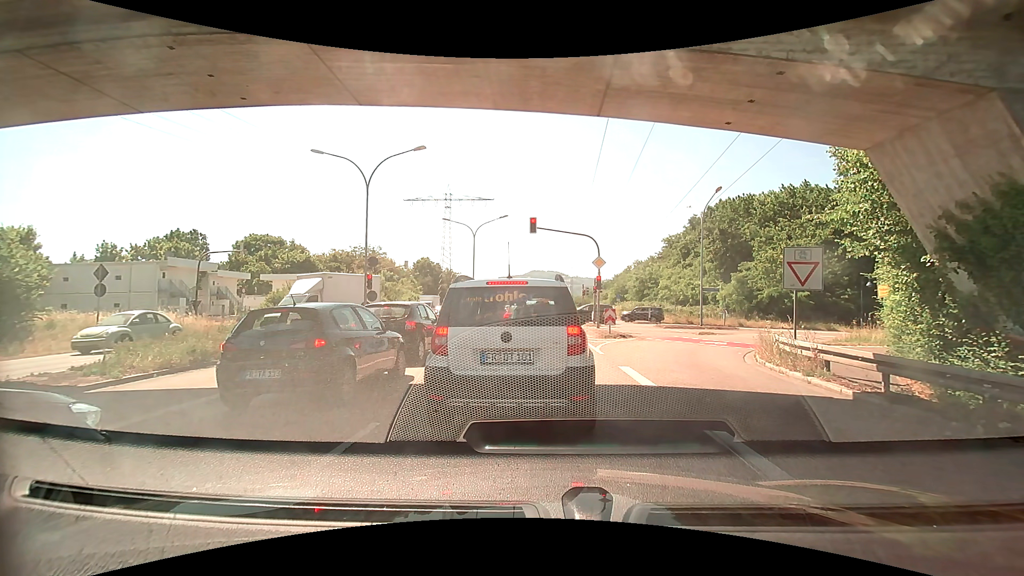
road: trunk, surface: asphalt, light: Day
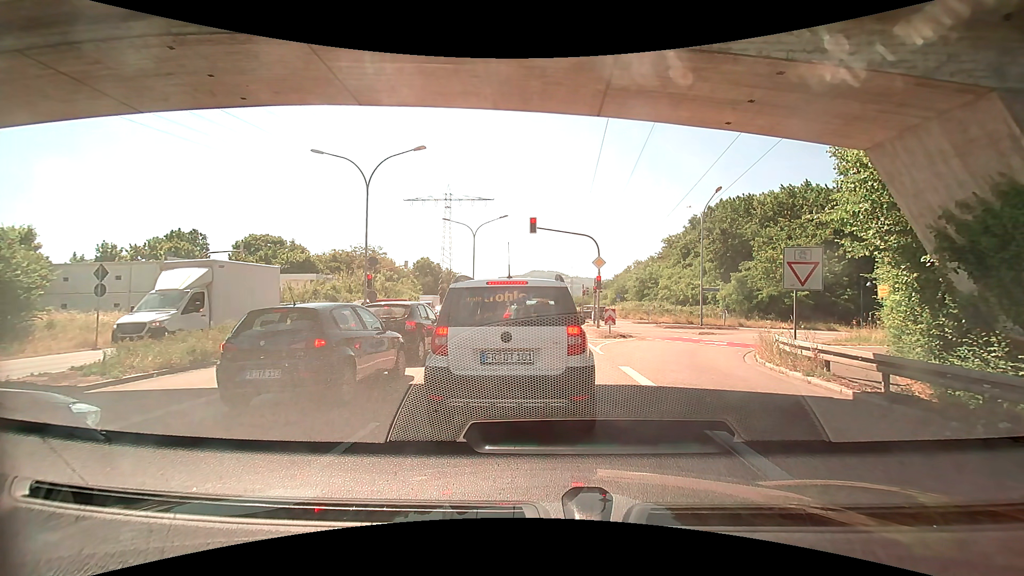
(0.0, 0.0) m; 0°
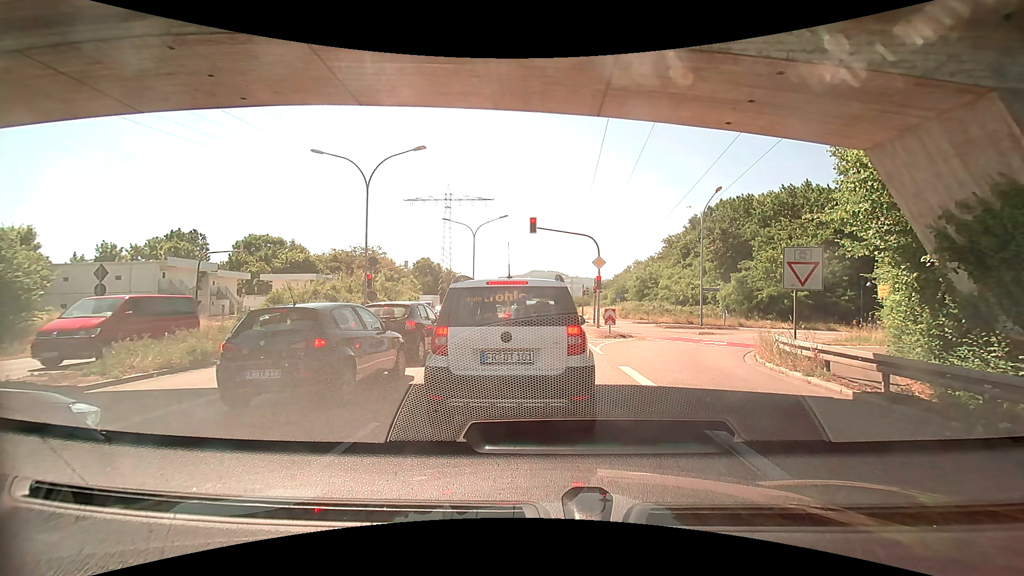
(0.0, 0.0) m; 0°
(0, +10) (0, +20) (0, +30) (-1, +40) (-1, +50) (-1, +60) (-1, +70) (-1, +80) (-1, +90) (-1, +100) m
